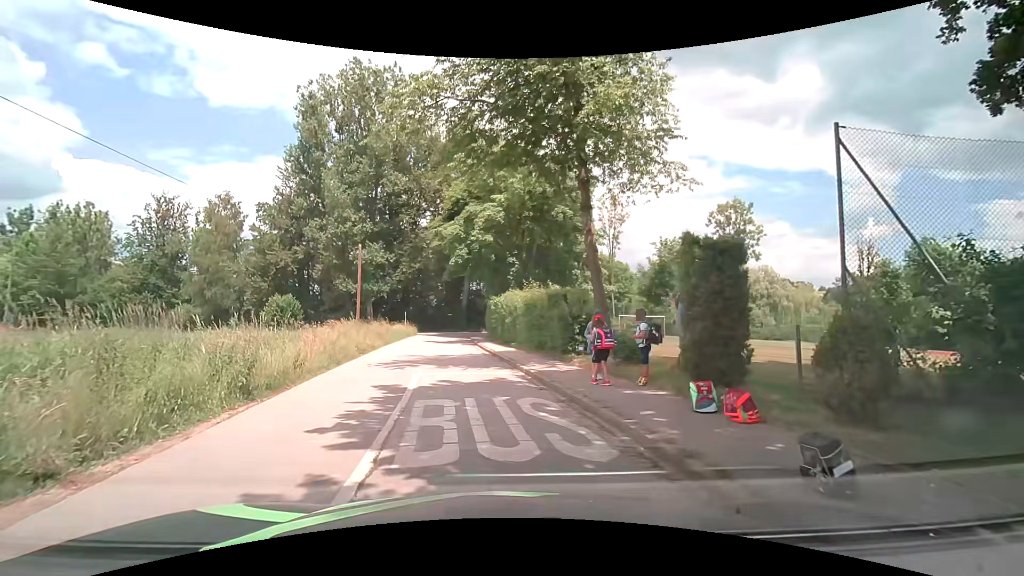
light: Day
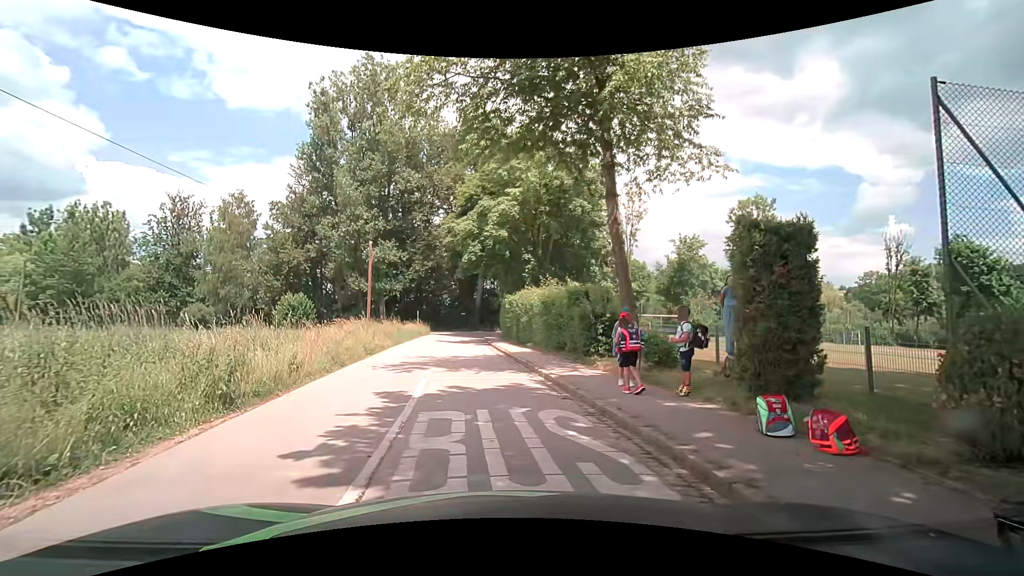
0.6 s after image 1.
(0.0, +1.2) m; -4°
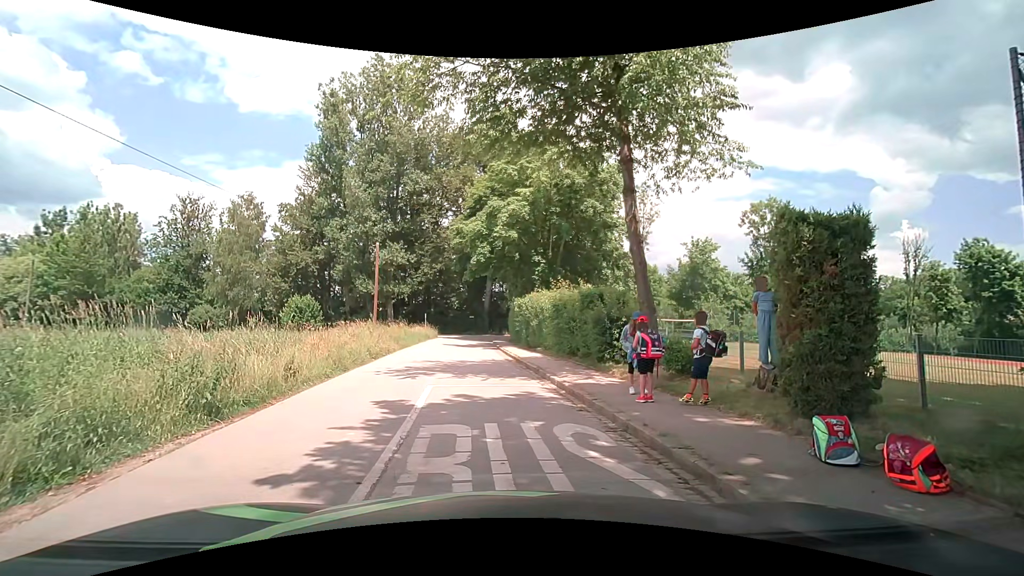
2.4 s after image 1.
(0.0, +0.8) m; 0°
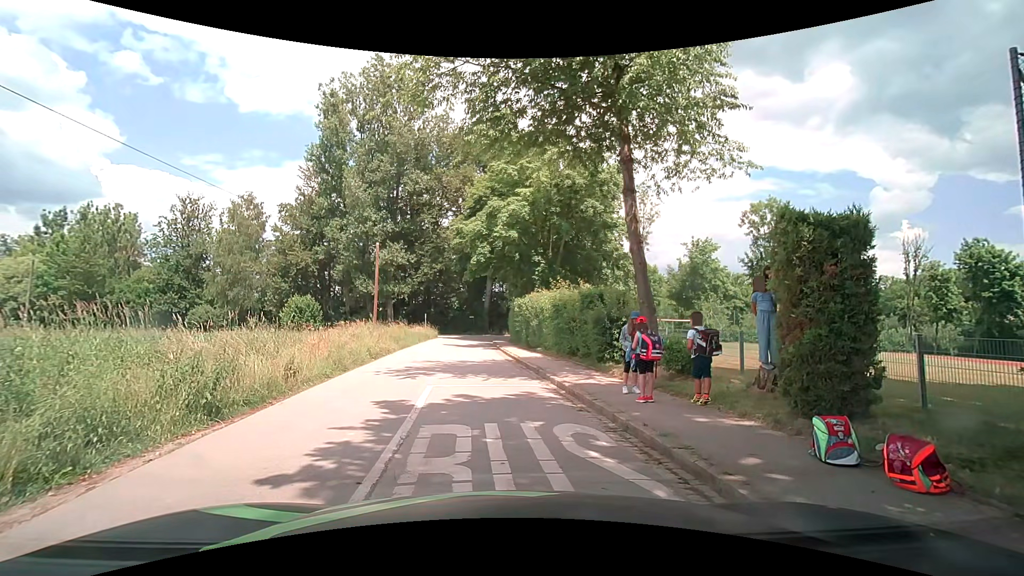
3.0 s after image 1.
(0.0, 0.0) m; 0°
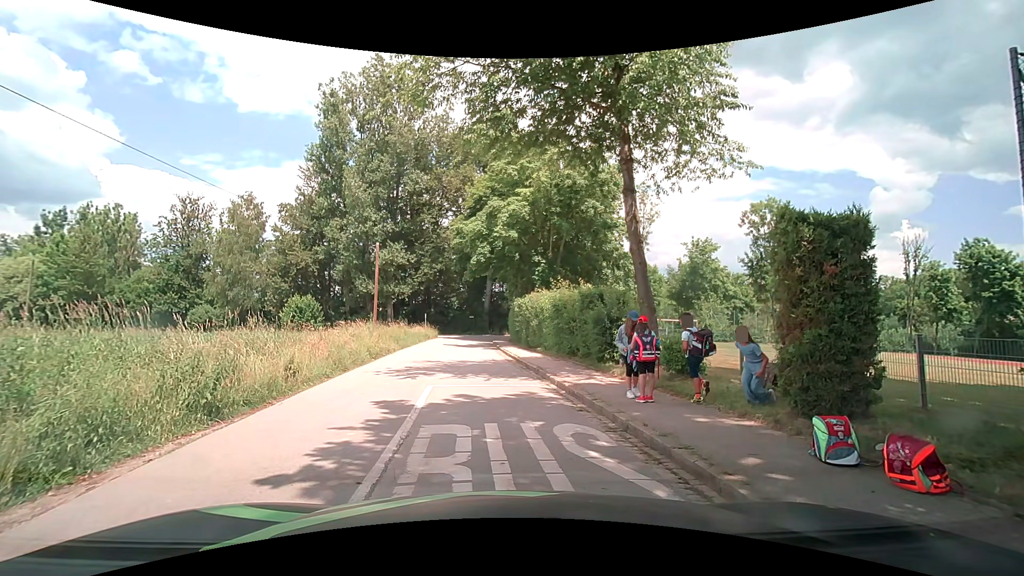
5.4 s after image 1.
(0.0, 0.0) m; 0°
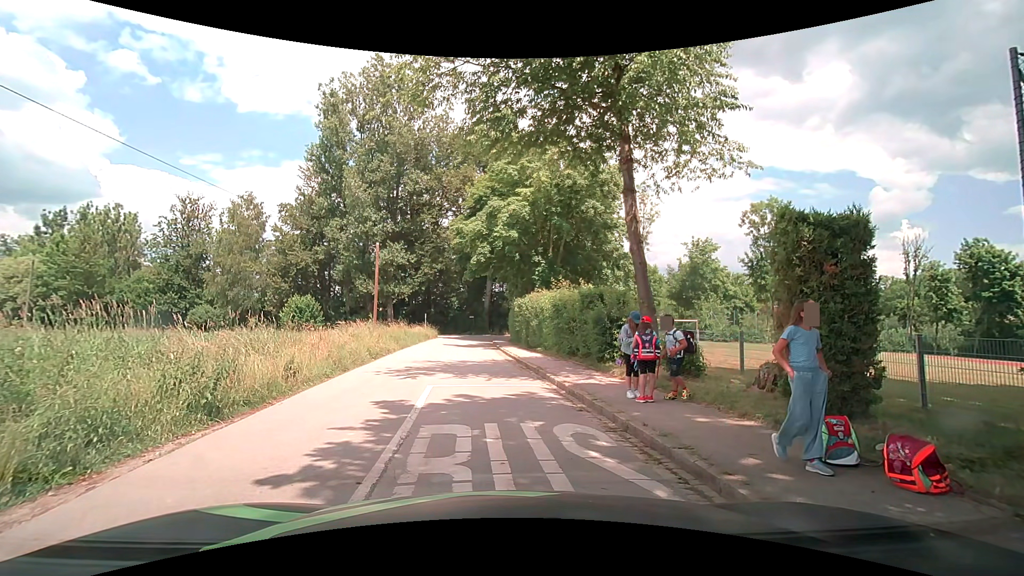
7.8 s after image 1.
(0.0, 0.0) m; 0°
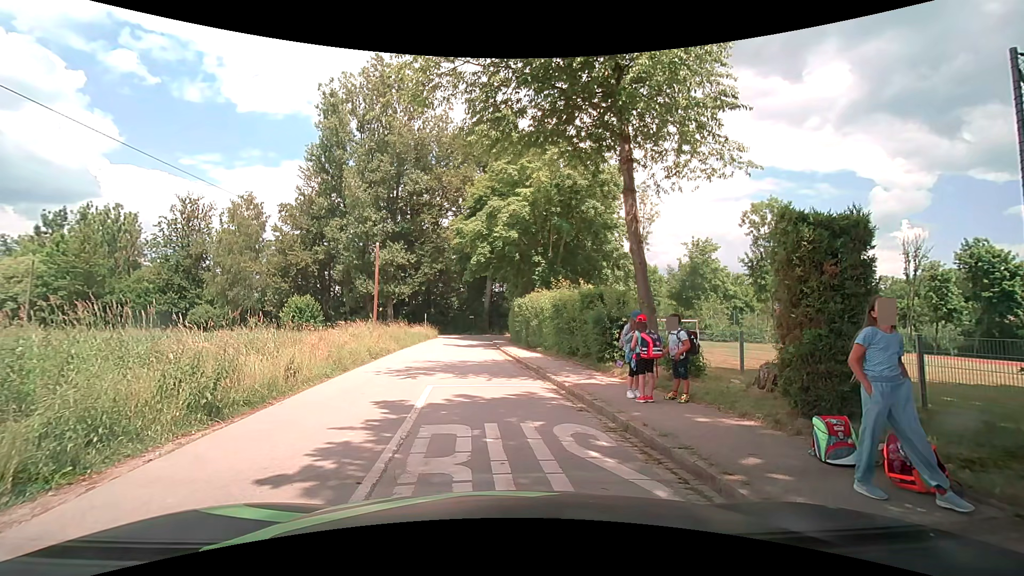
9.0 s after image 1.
(0.0, 0.0) m; 0°
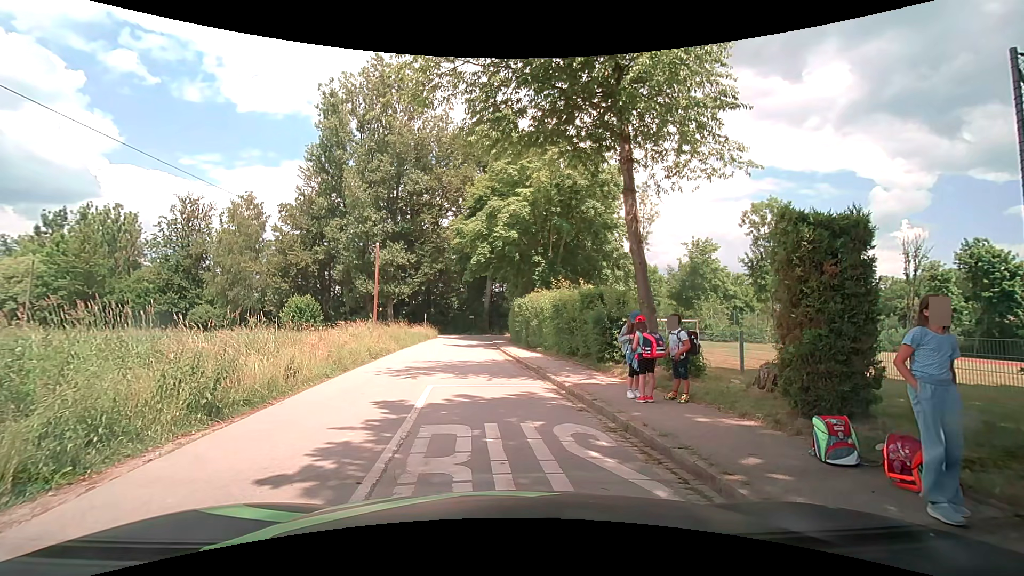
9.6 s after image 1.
(0.0, 0.0) m; 0°
